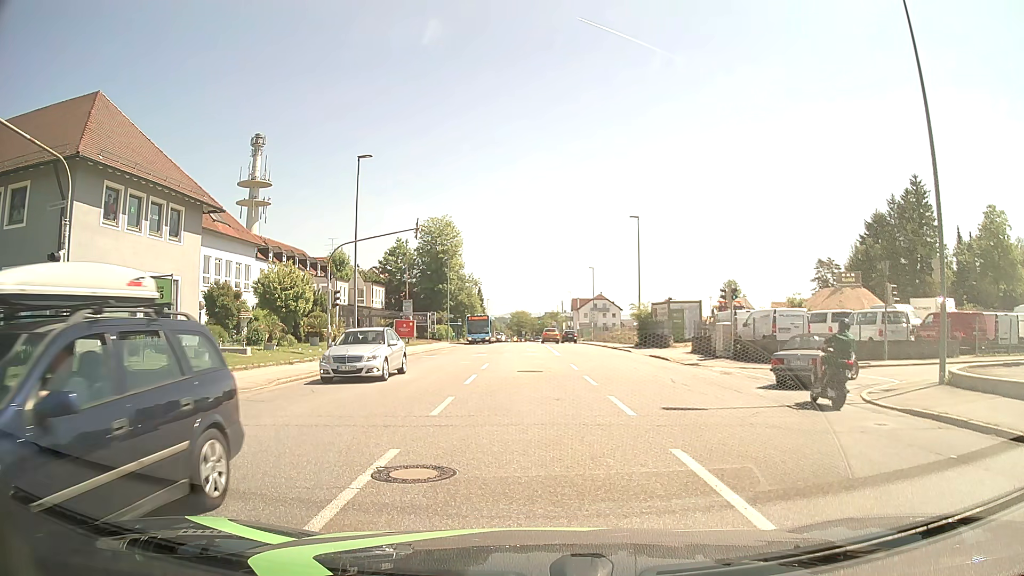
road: tertiary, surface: asphalt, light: Day
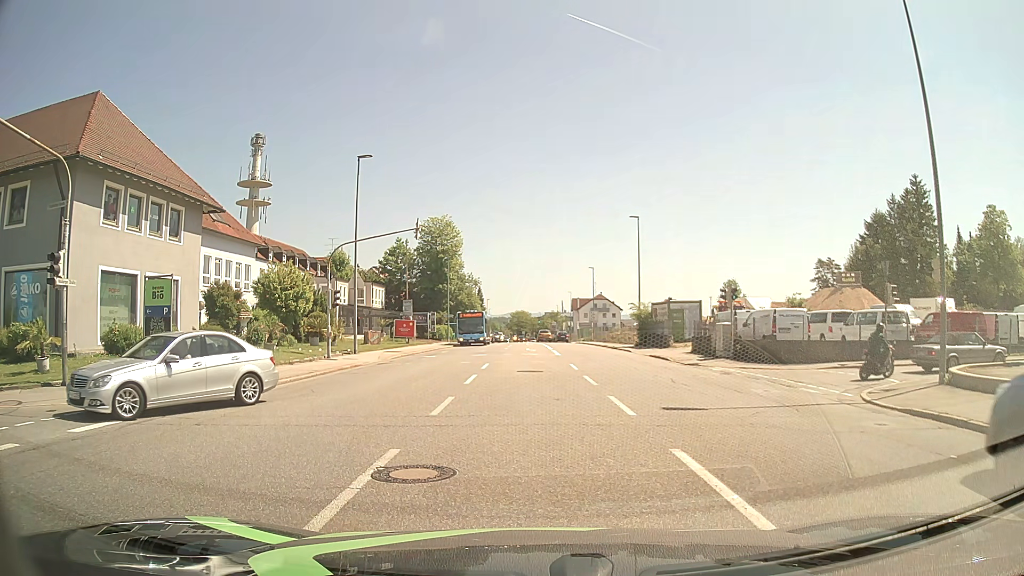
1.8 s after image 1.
(0.0, 0.0) m; 0°
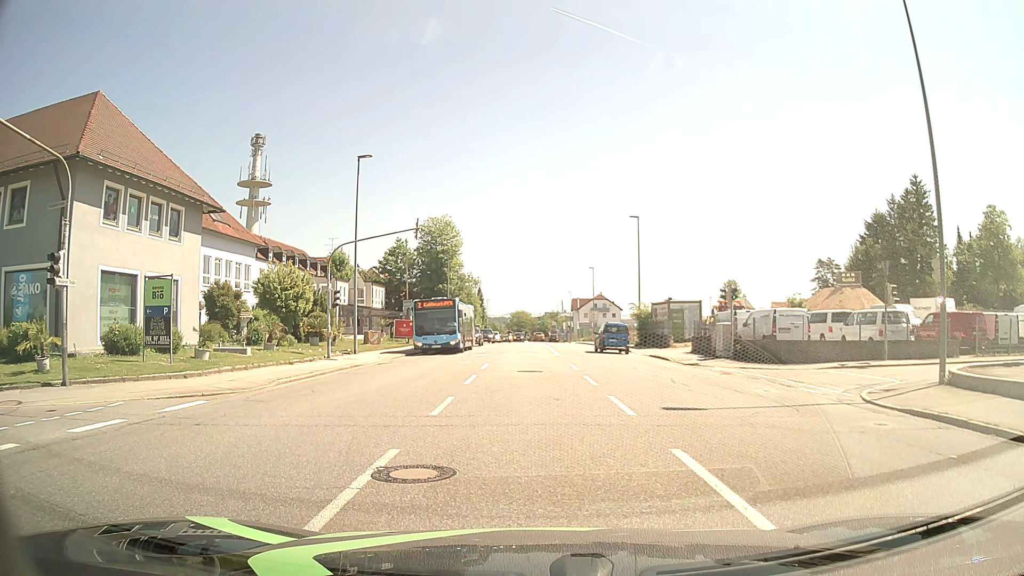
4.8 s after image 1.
(0.0, 0.0) m; 0°
